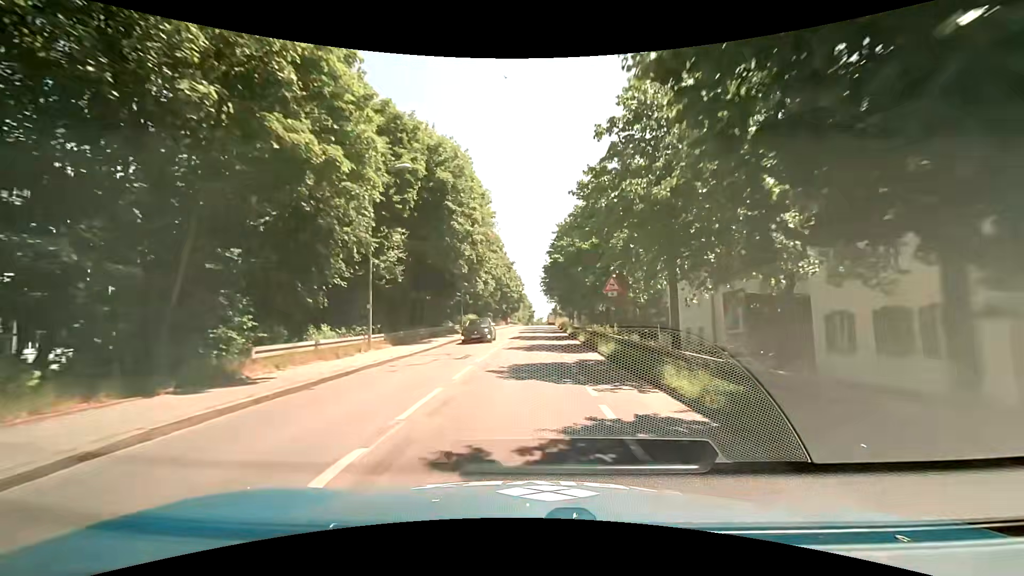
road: tertiary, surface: asphalt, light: Day
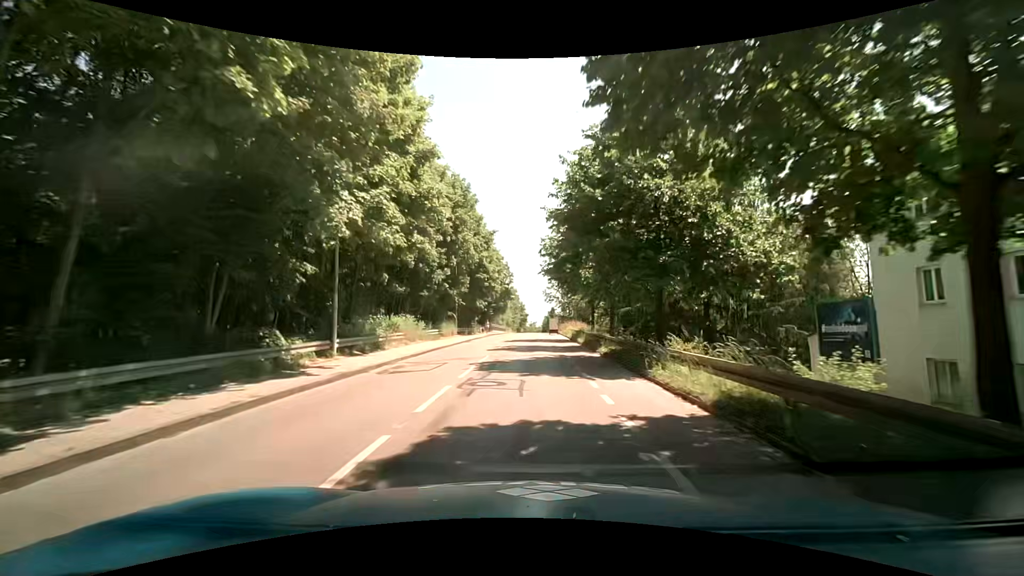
(0.0, +31.0) m; +1°
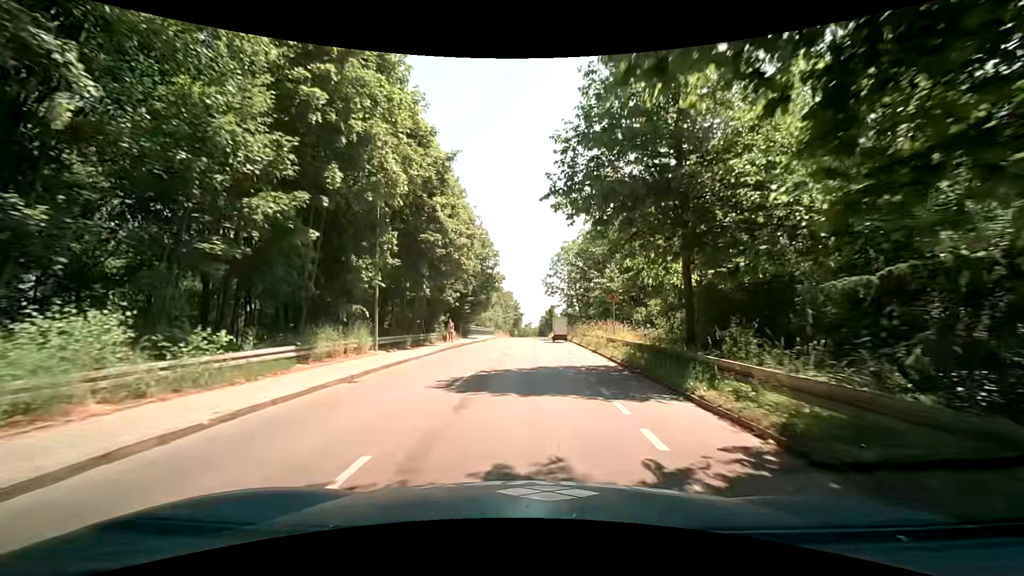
(-0.1, +22.8) m; +1°
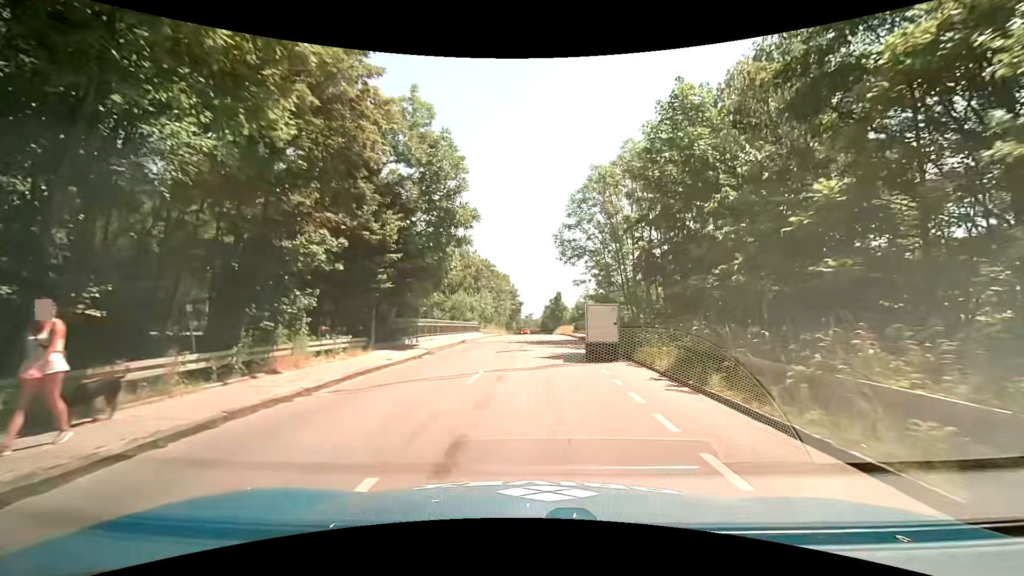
(-0.2, +27.1) m; 0°
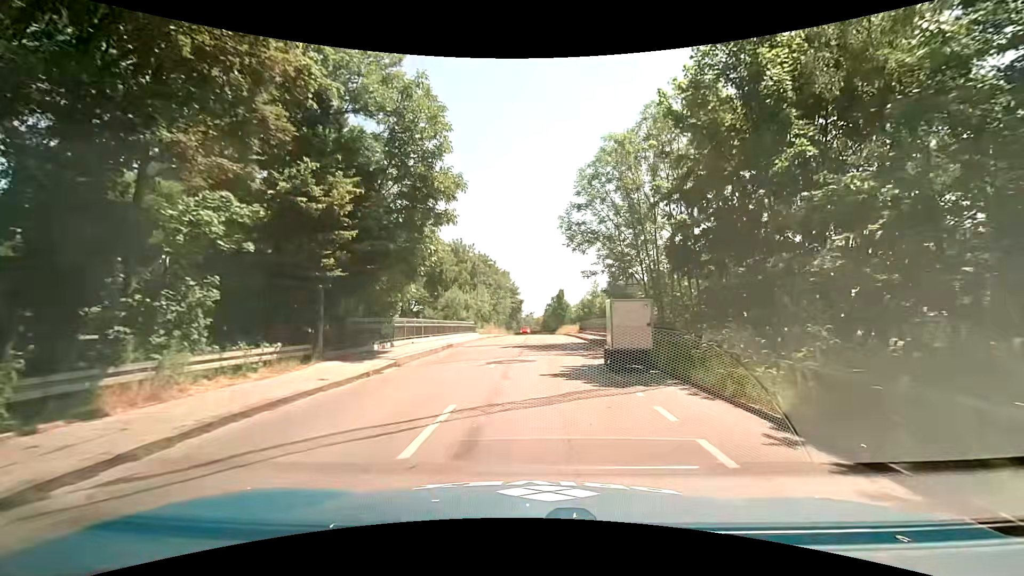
(-0.1, +5.4) m; -1°
